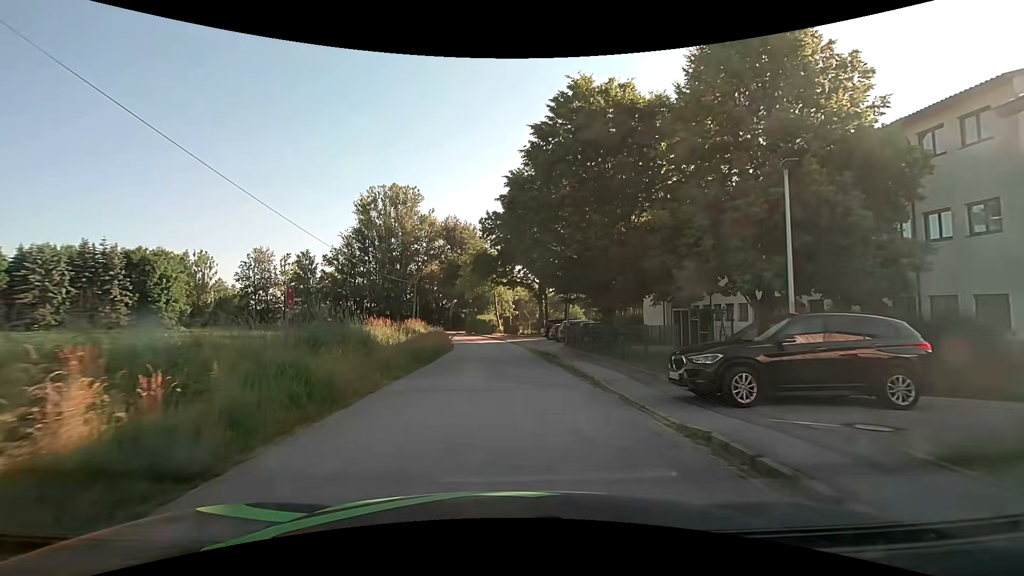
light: Day
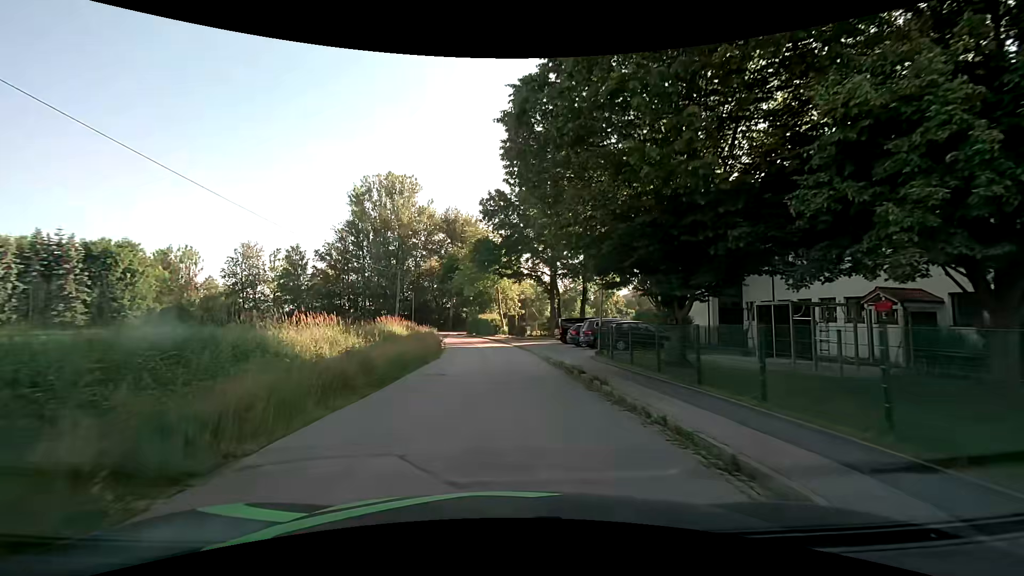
(0.0, +9.2) m; 0°
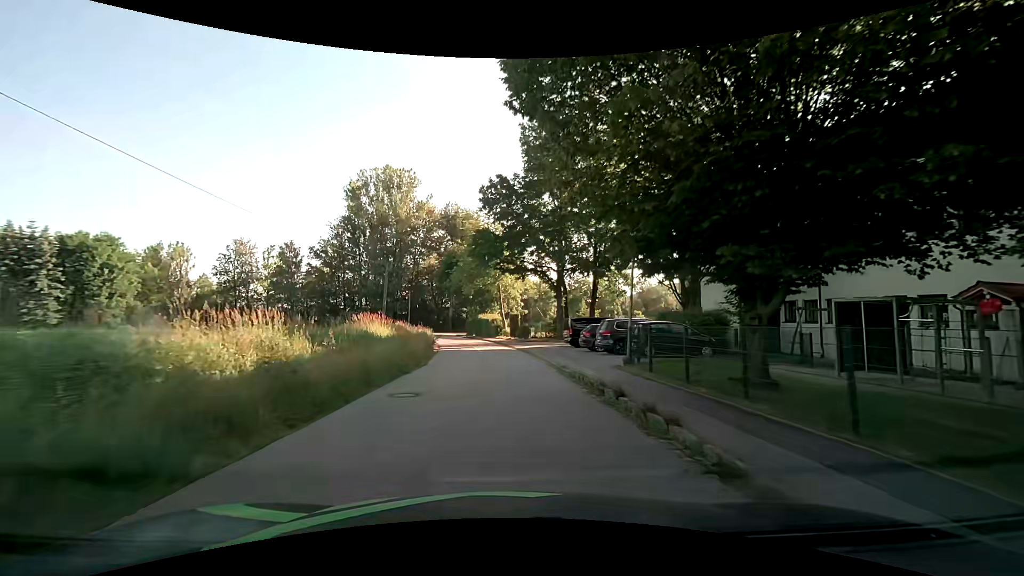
(0.0, +4.6) m; -1°
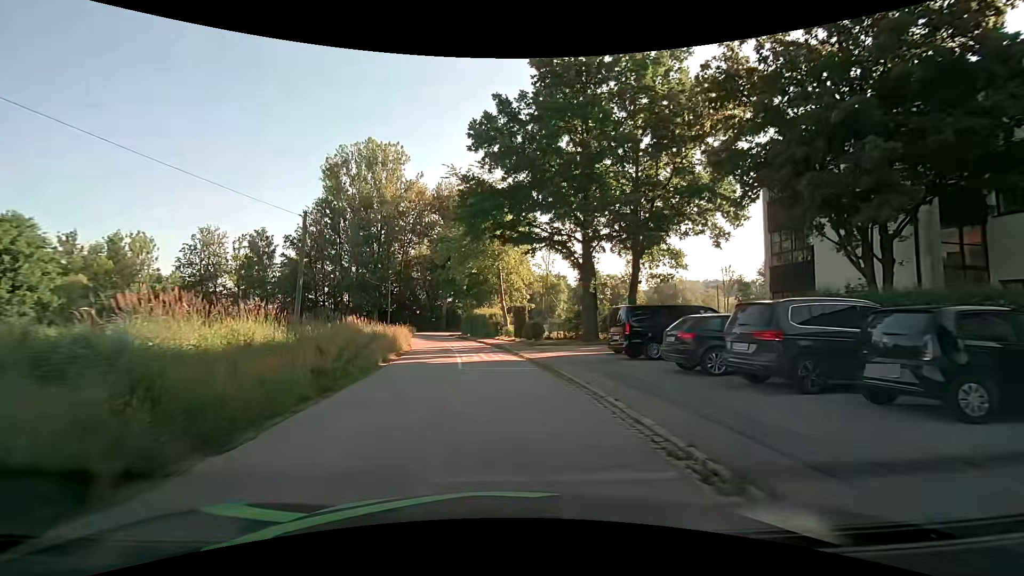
(0.0, +14.0) m; 0°
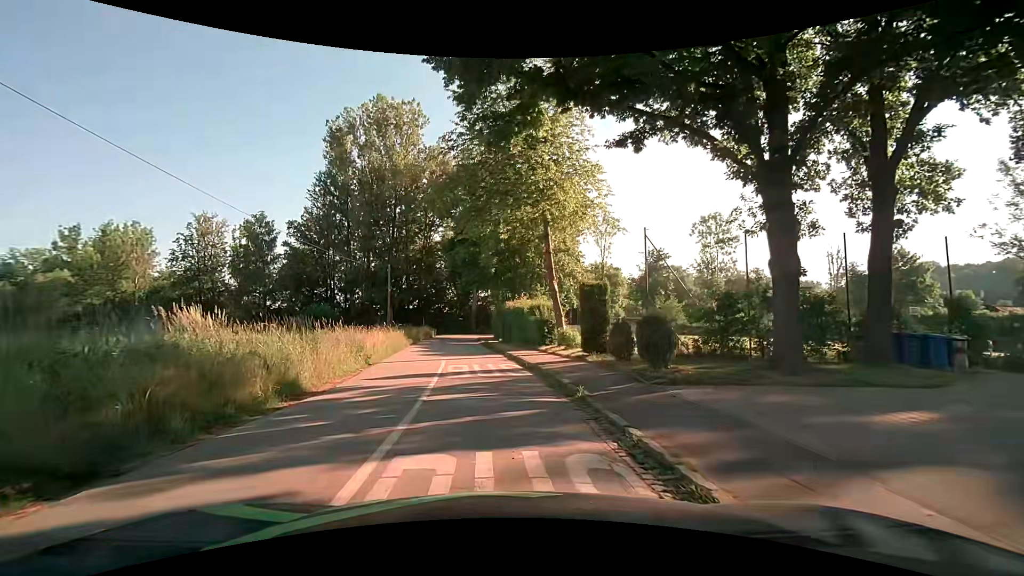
(-0.5, +18.1) m; -6°
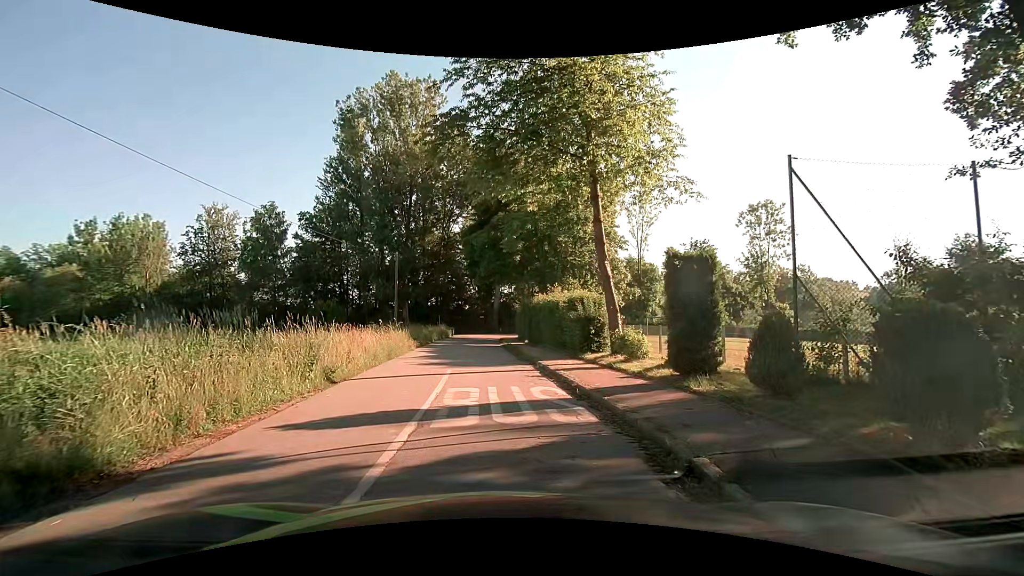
(-0.1, +6.1) m; -1°
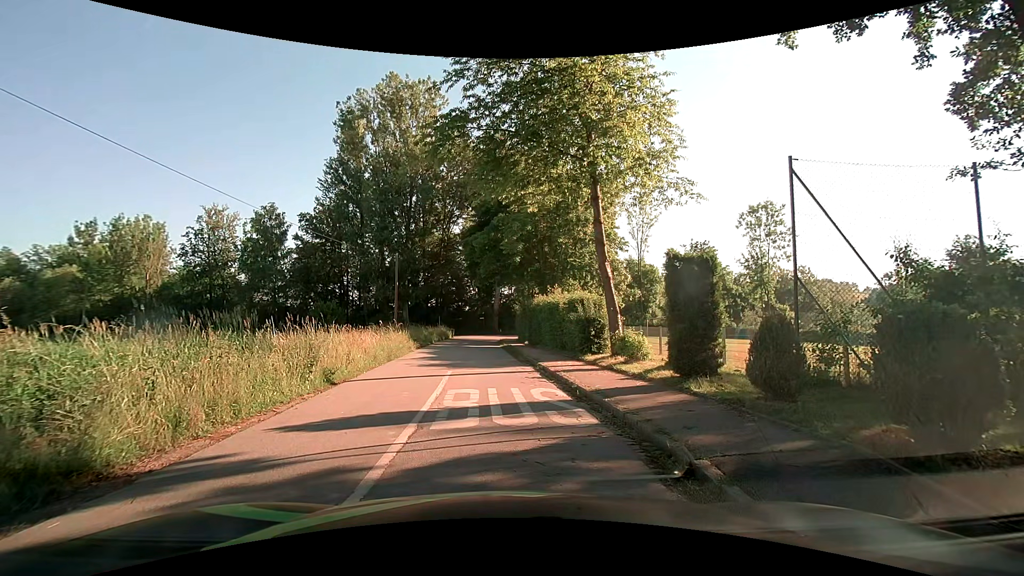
(0.0, +0.1) m; 0°
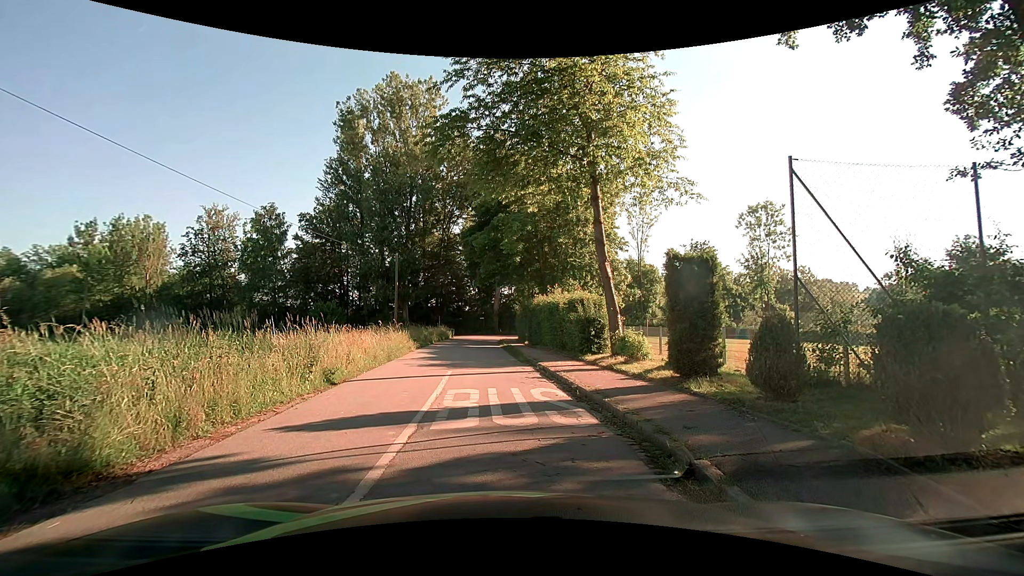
(0.0, 0.0) m; 0°
